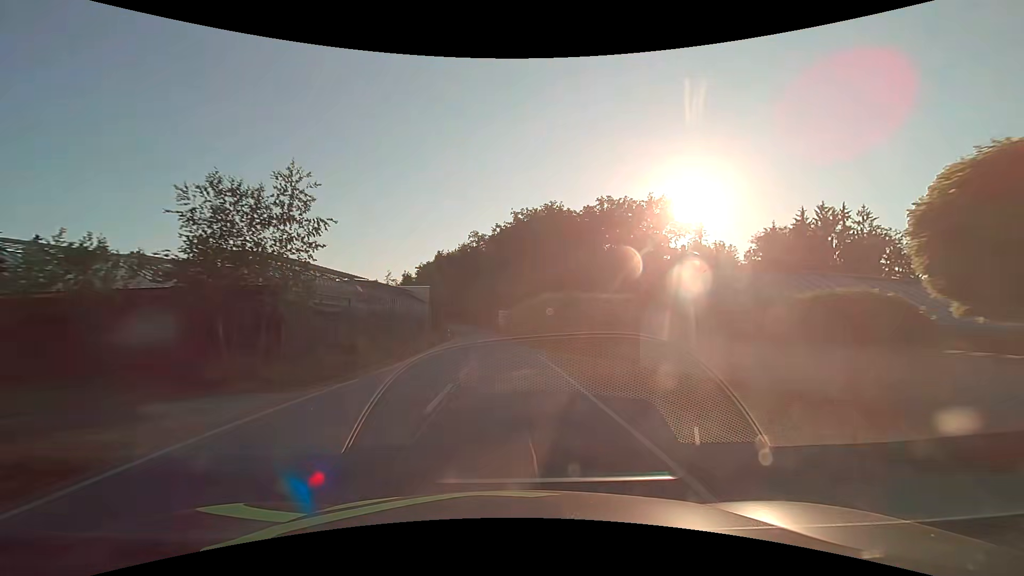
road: tertiary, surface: asphalt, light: Day
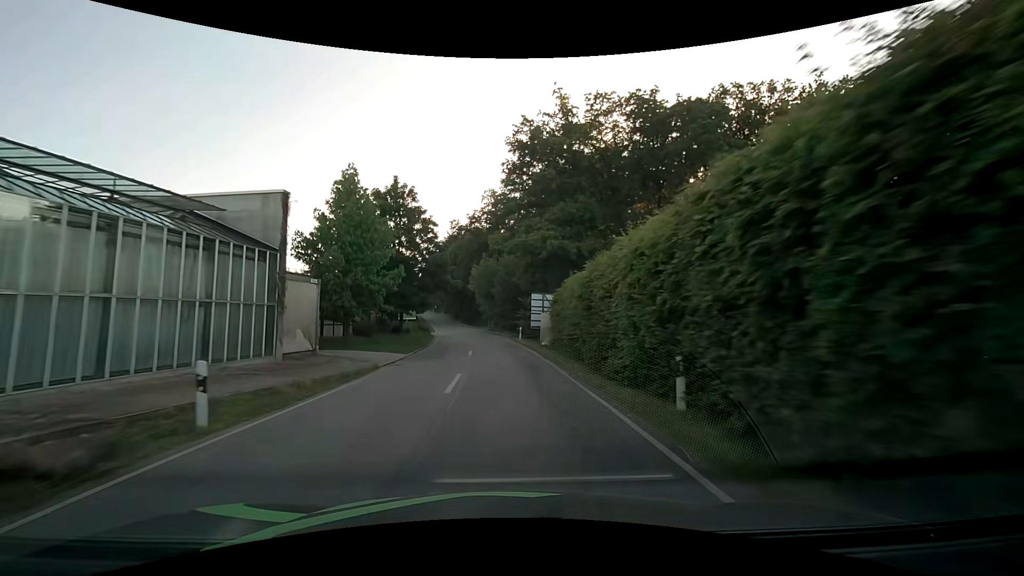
(-1.0, +45.4) m; -3°
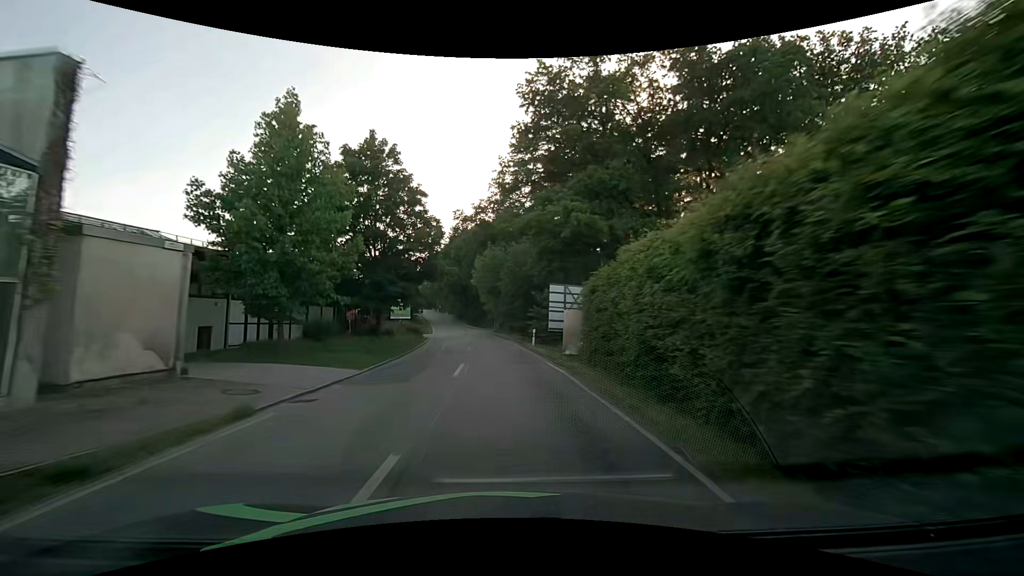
(-0.1, +9.1) m; -1°
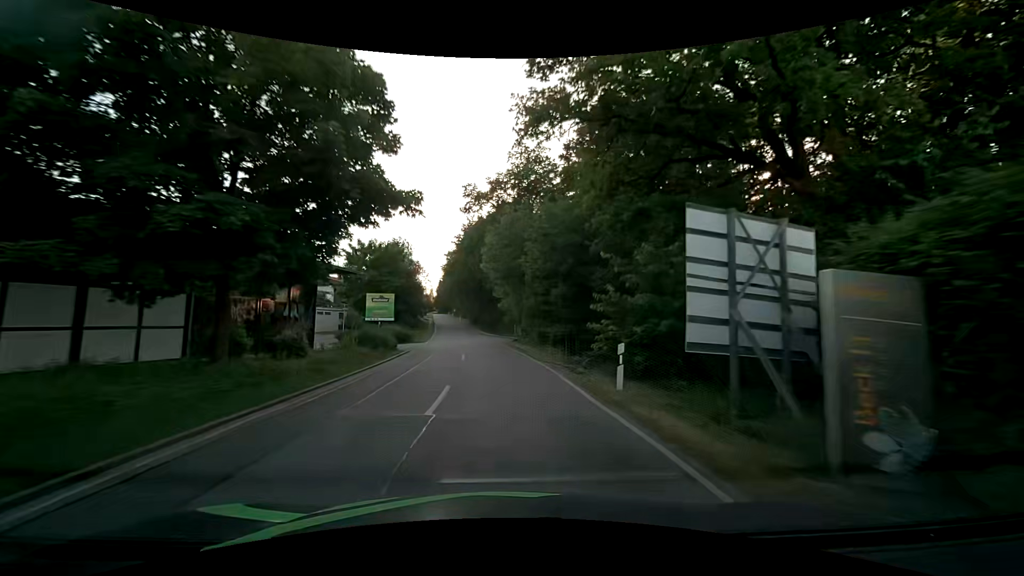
(-0.3, +18.2) m; -2°
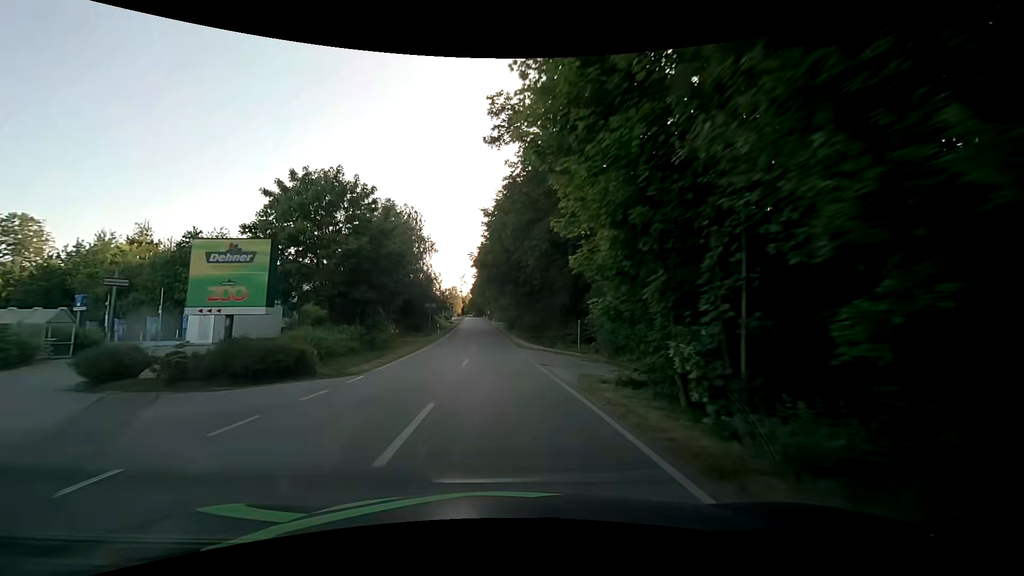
(-1.0, +27.2) m; -4°
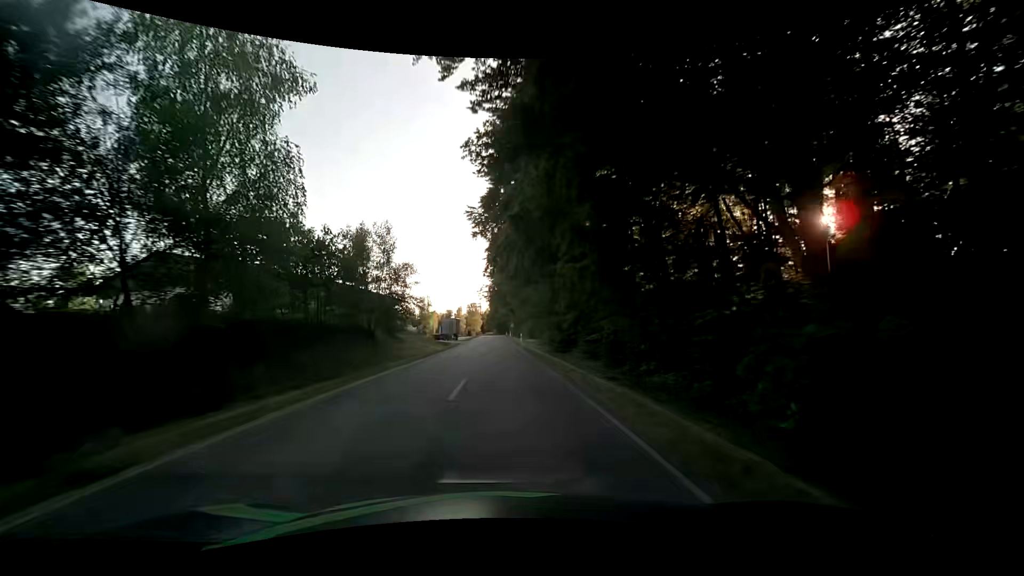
(-1.4, +45.0) m; -3°
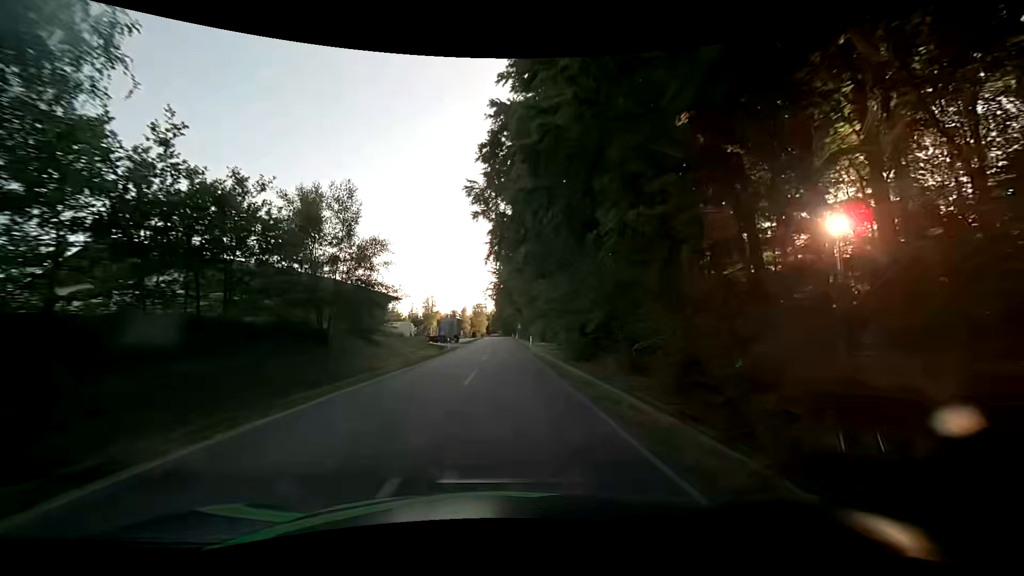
(0.0, +8.9) m; -2°
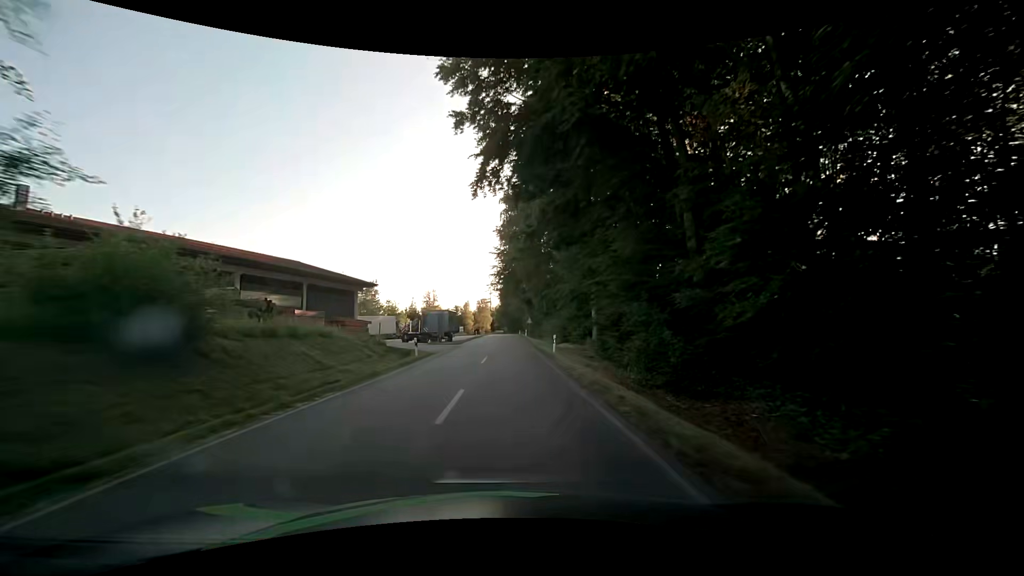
(+0.1, +17.8) m; 0°
(0, +10) (0, +20) (0, +30) (0, +40) (0, +50) (0, +60) (0, +70) (0, +80) (0, +90) (0, +100) m
